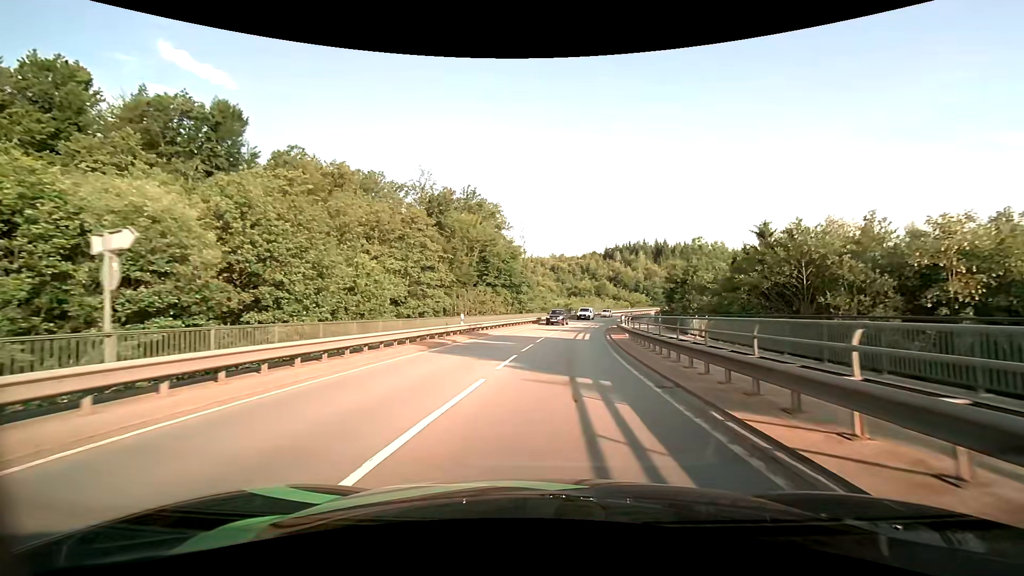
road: secondary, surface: asphalt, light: Day
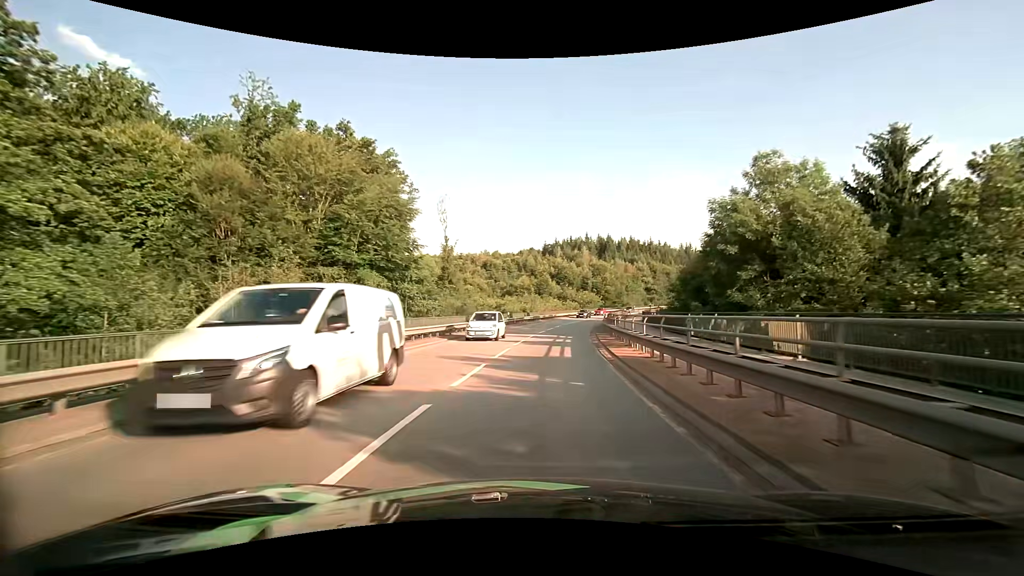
(+2.5, +32.9) m; +8°
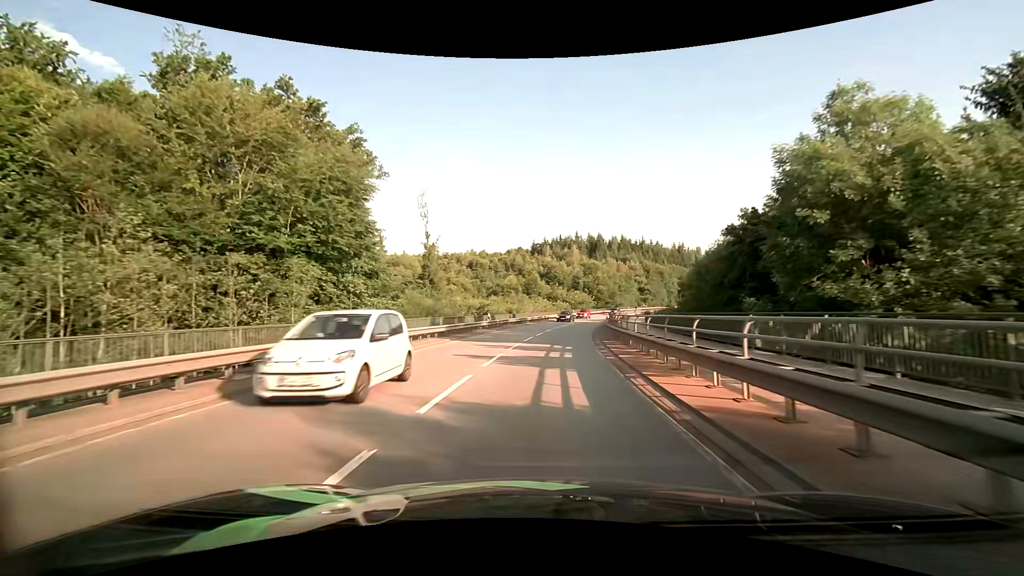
(+0.1, +8.4) m; +1°
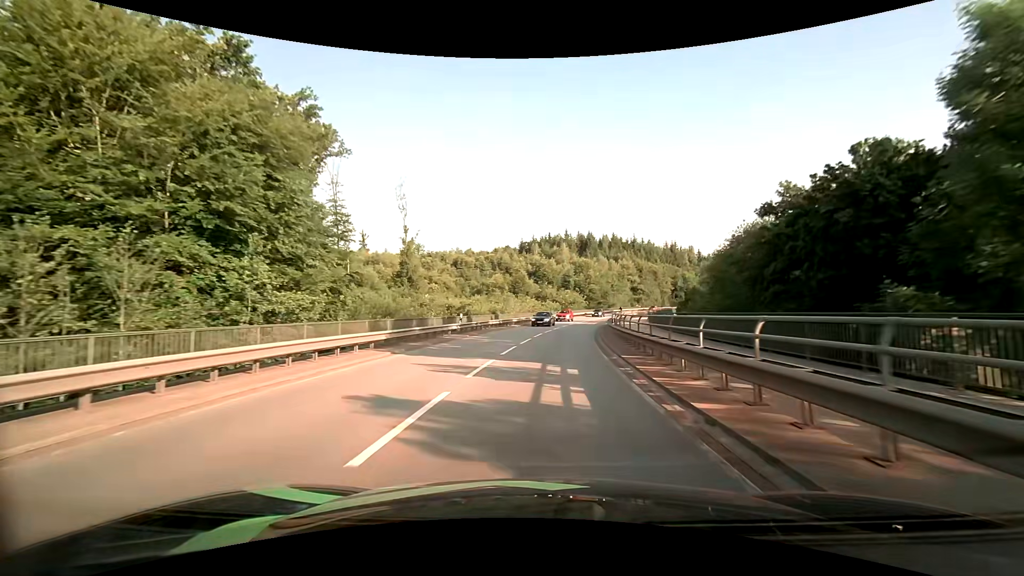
(+0.1, +8.4) m; +1°
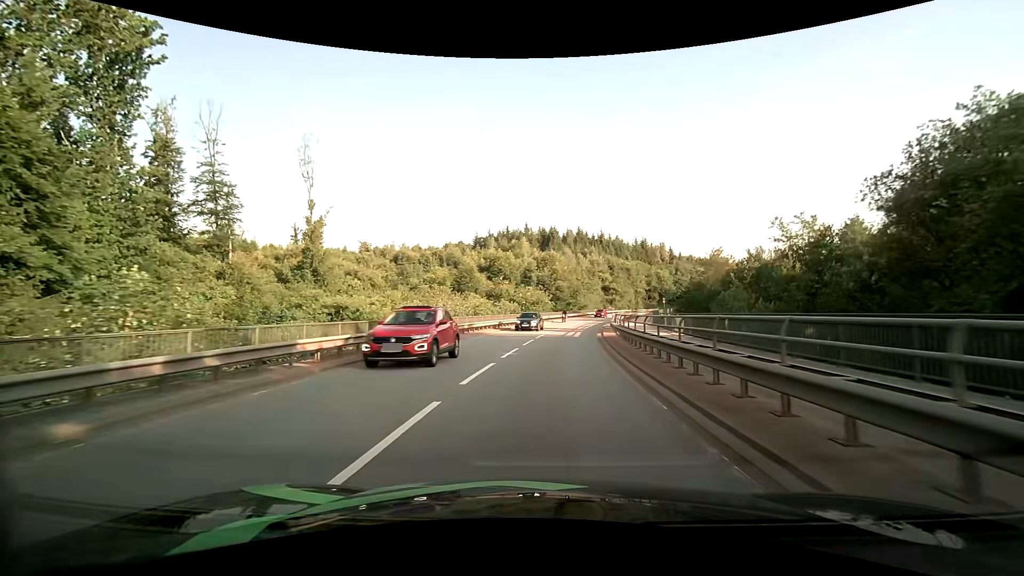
(+1.0, +25.0) m; +5°
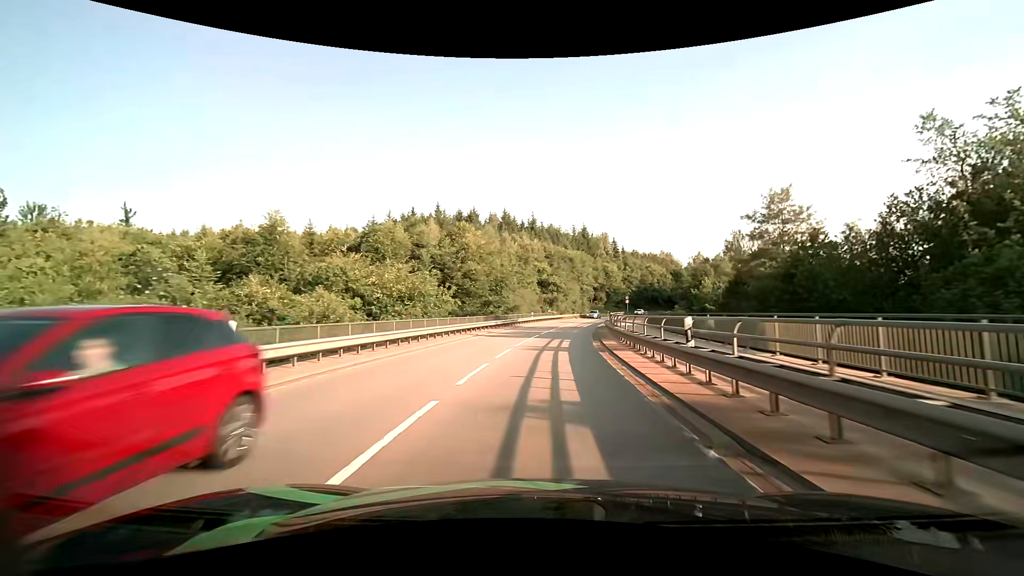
(+3.0, +41.6) m; +8°
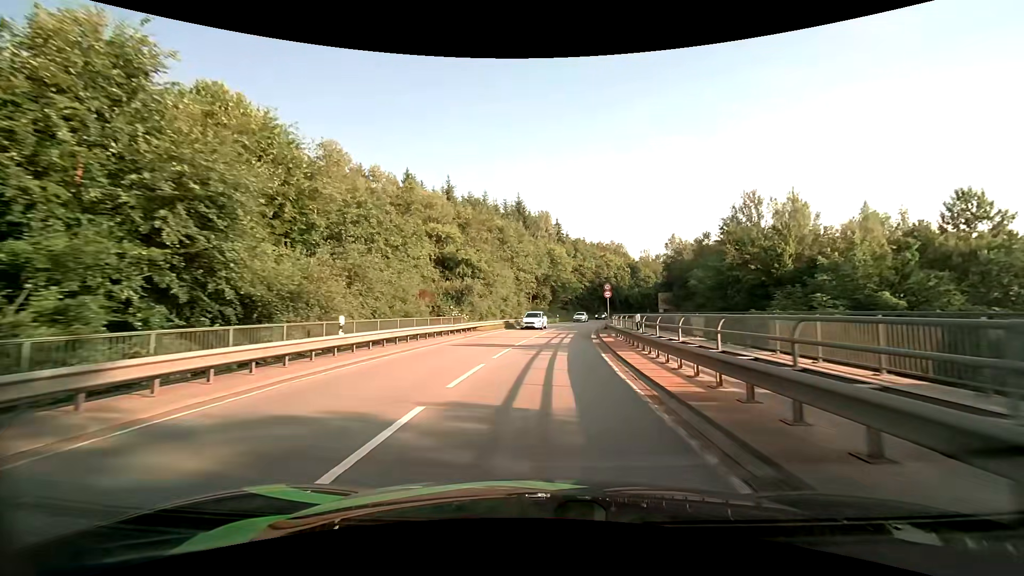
(+2.9, +42.4) m; +8°
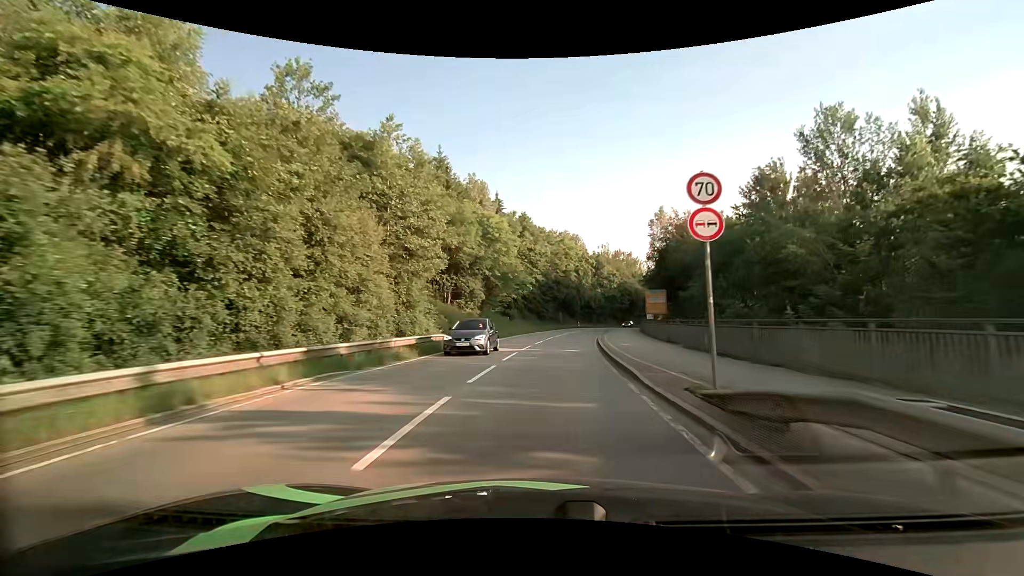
(+1.8, +34.3) m; +6°
(0, +10) (+1, +20) (+2, +30) (+3, +40) (+4, +50) (+6, +60) (+8, +69) (+11, +79) (+14, +89) (+17, +98) m
